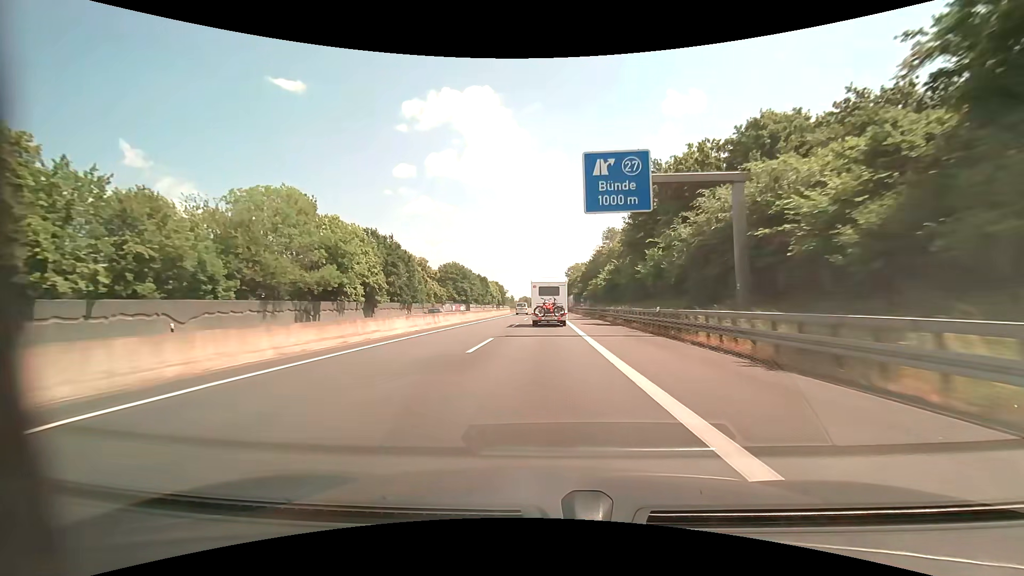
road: motorway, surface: asphalt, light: Day
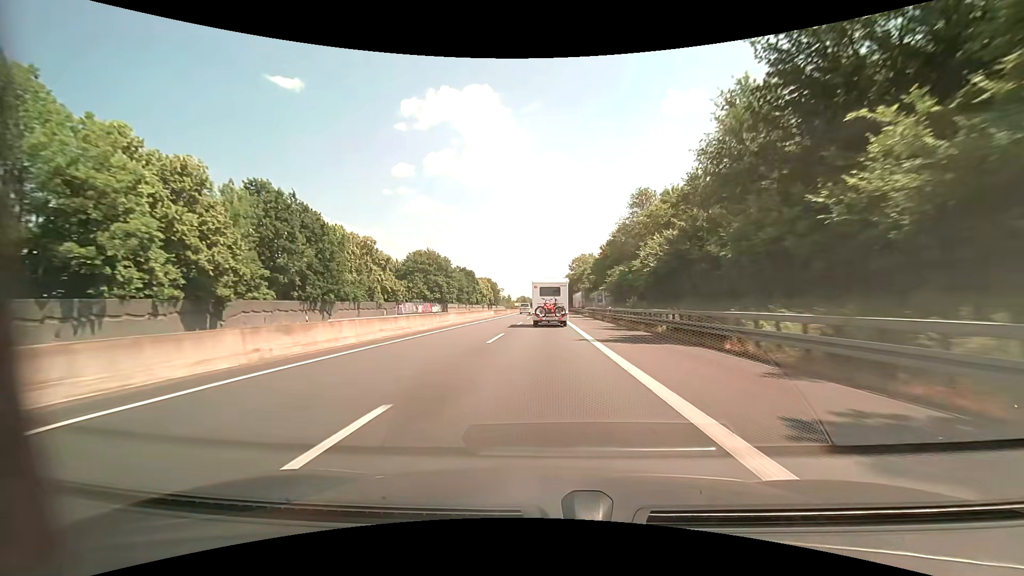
(0.0, +32.1) m; 0°
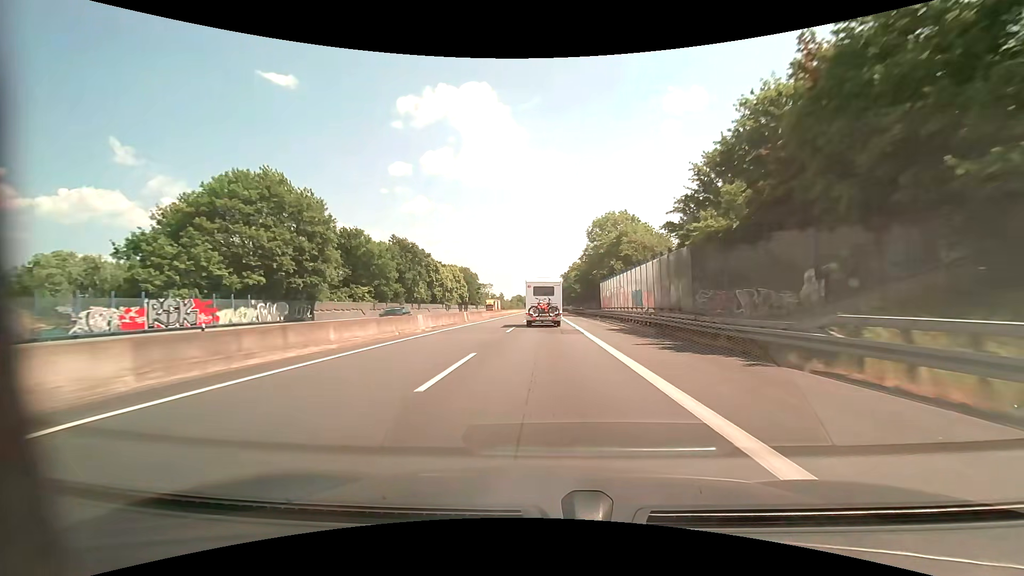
(-0.1, +64.7) m; 0°
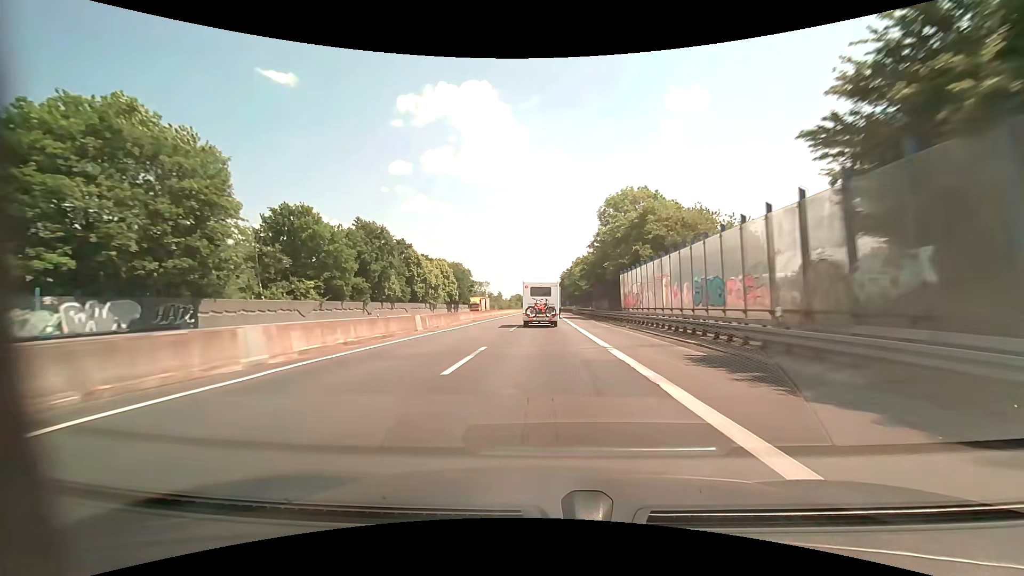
(0.0, +16.1) m; 0°
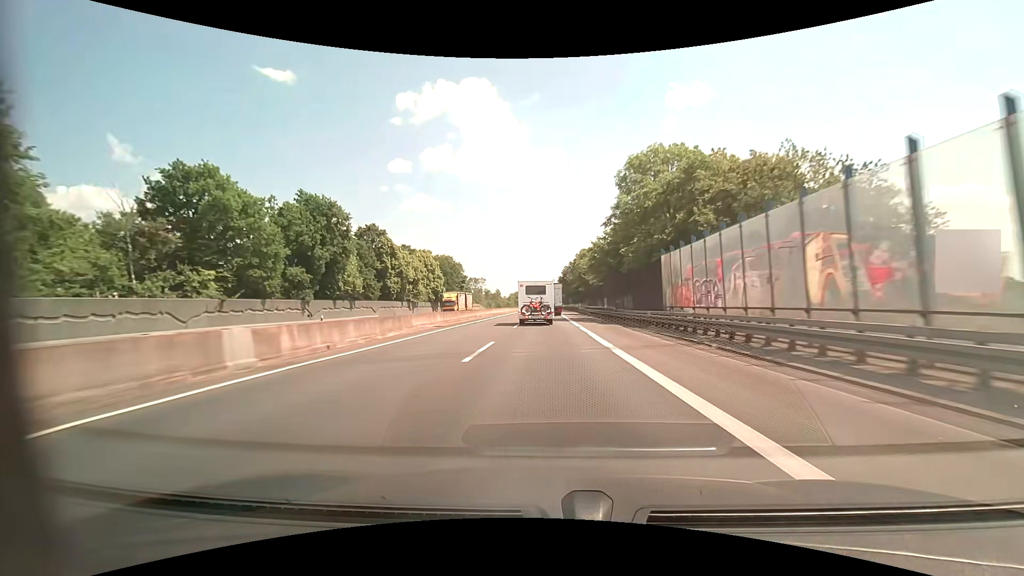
(0.0, +16.0) m; 0°
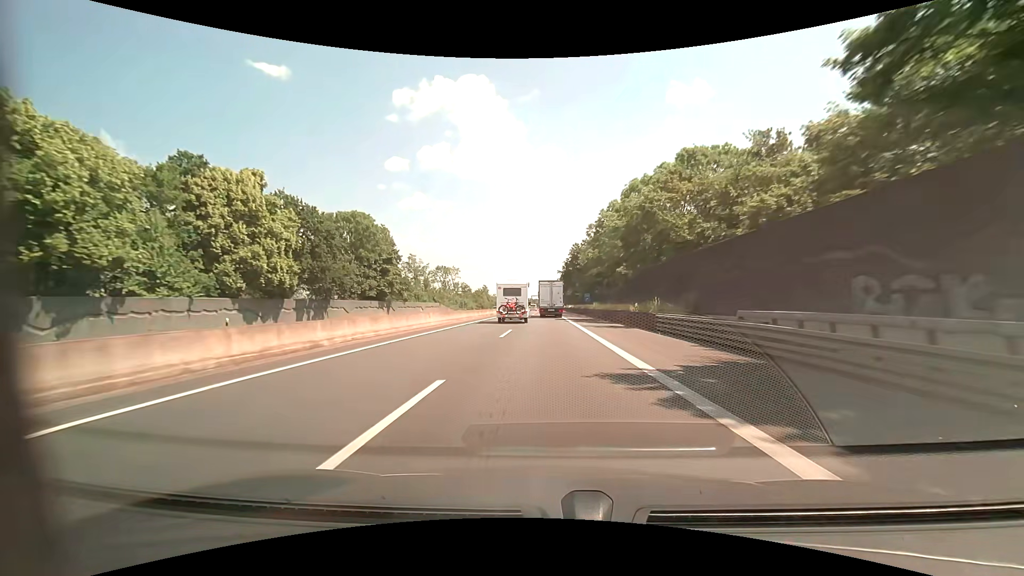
(-0.1, +63.0) m; 0°
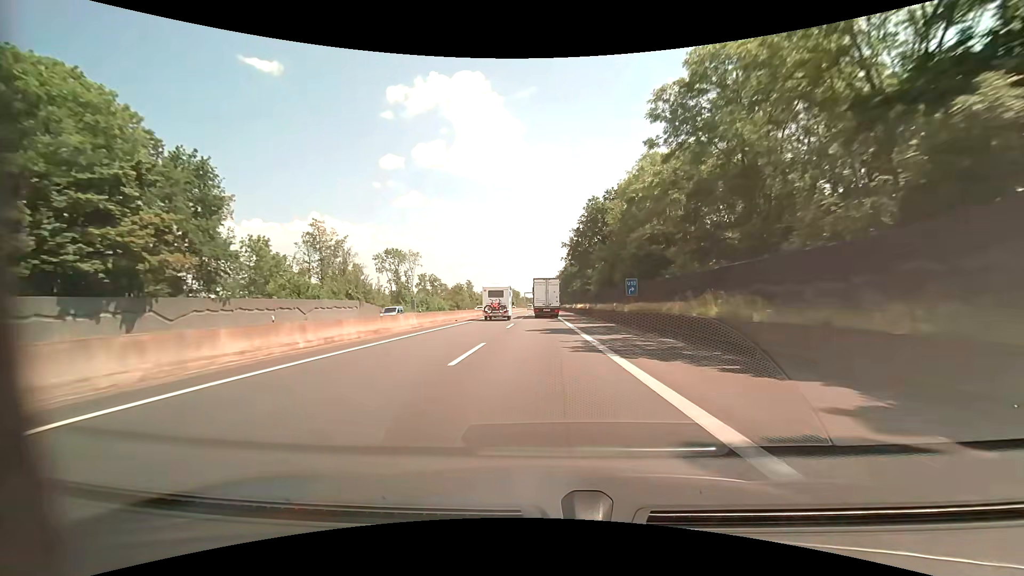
(+0.2, +45.3) m; 0°
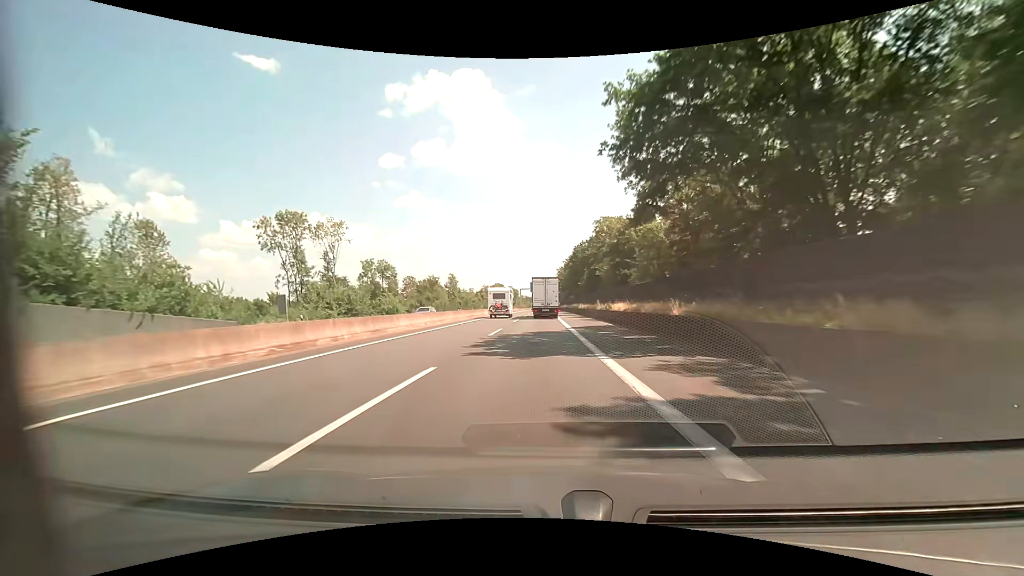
(0.0, +43.0) m; 0°
(0, +10) (0, +20) (0, +30) (0, +40) (0, +50) (0, +60) (-1, +70) (-1, +80) (-1, +90) (-1, +100) m
